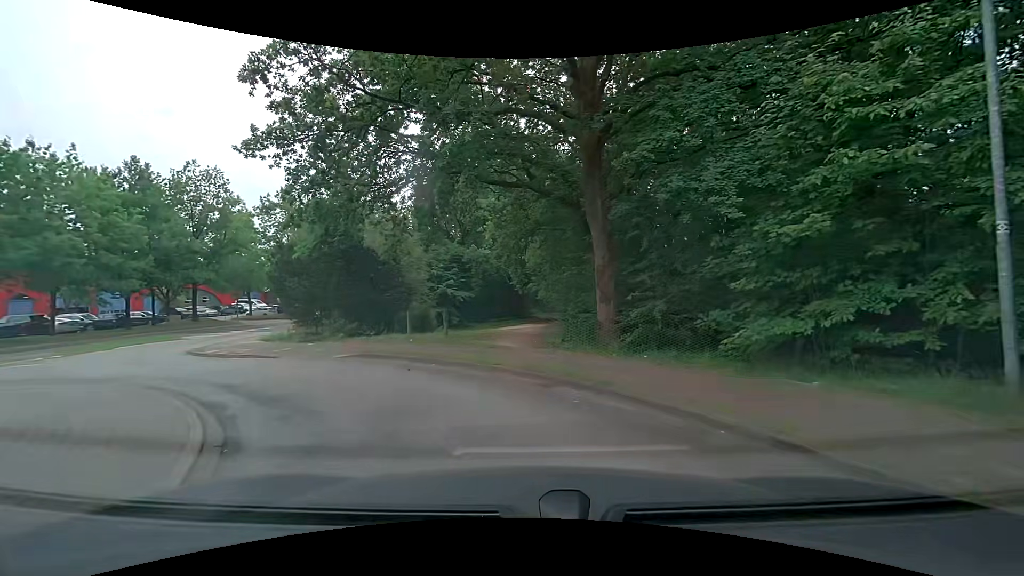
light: Day
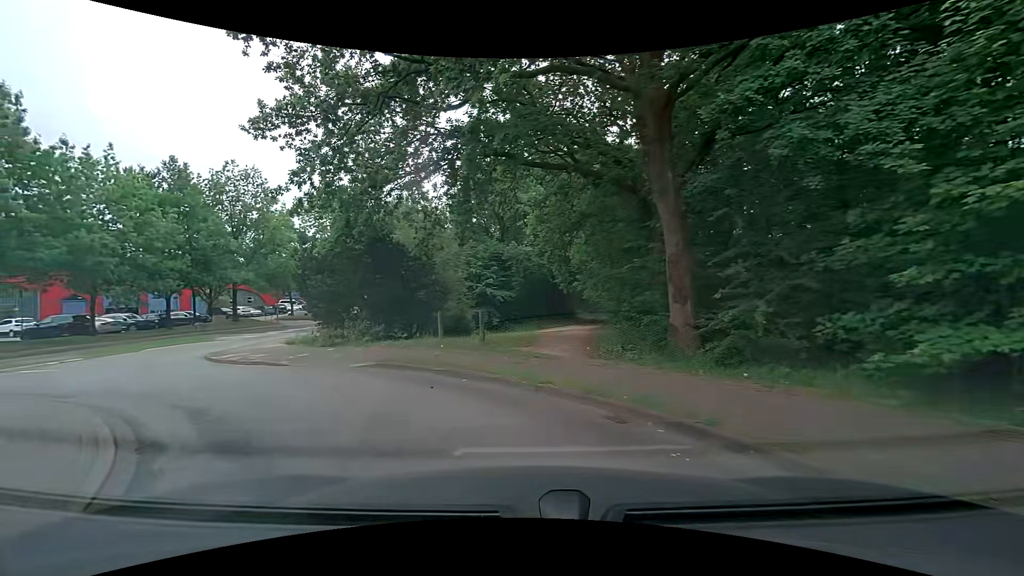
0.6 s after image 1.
(0.0, +2.4) m; -4°
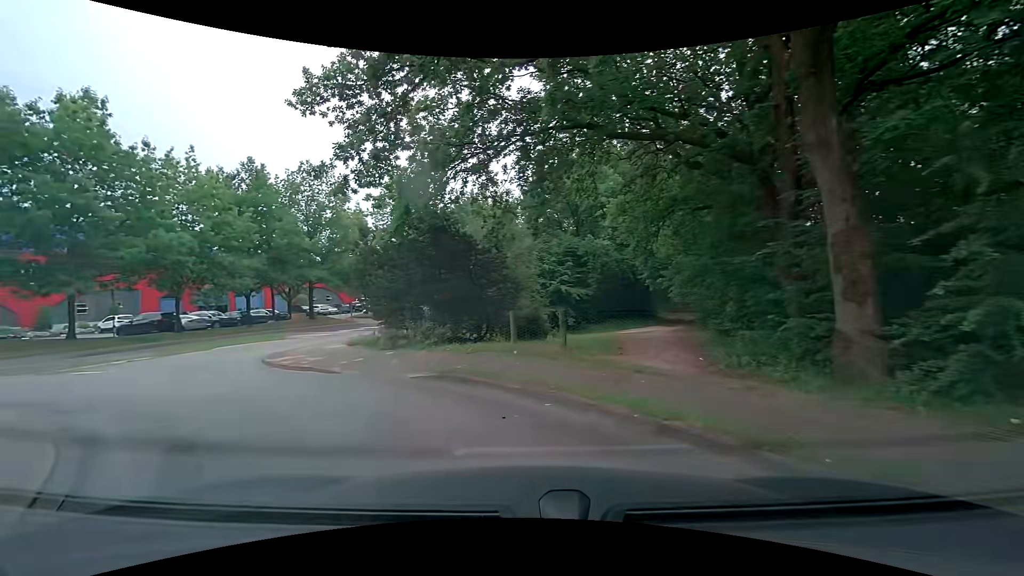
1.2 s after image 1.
(-0.1, +2.4) m; -7°
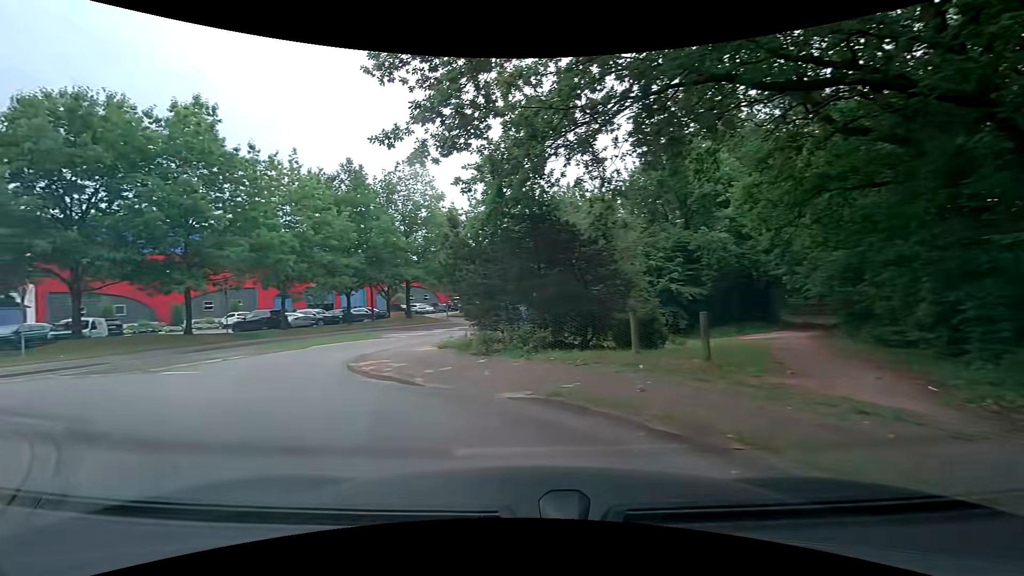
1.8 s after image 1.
(-0.2, +2.4) m; -11°
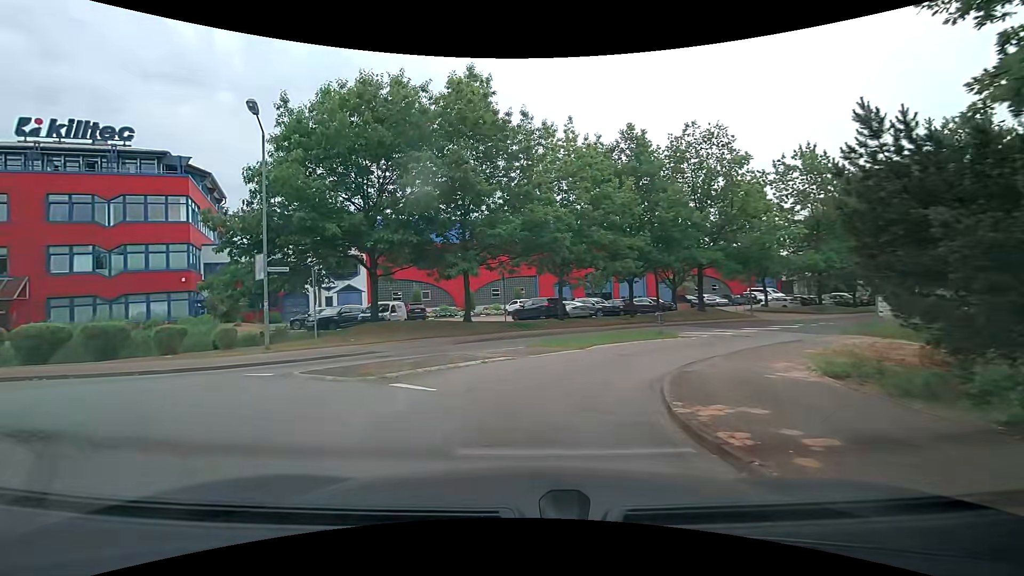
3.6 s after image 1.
(-1.9, +6.5) m; -28°
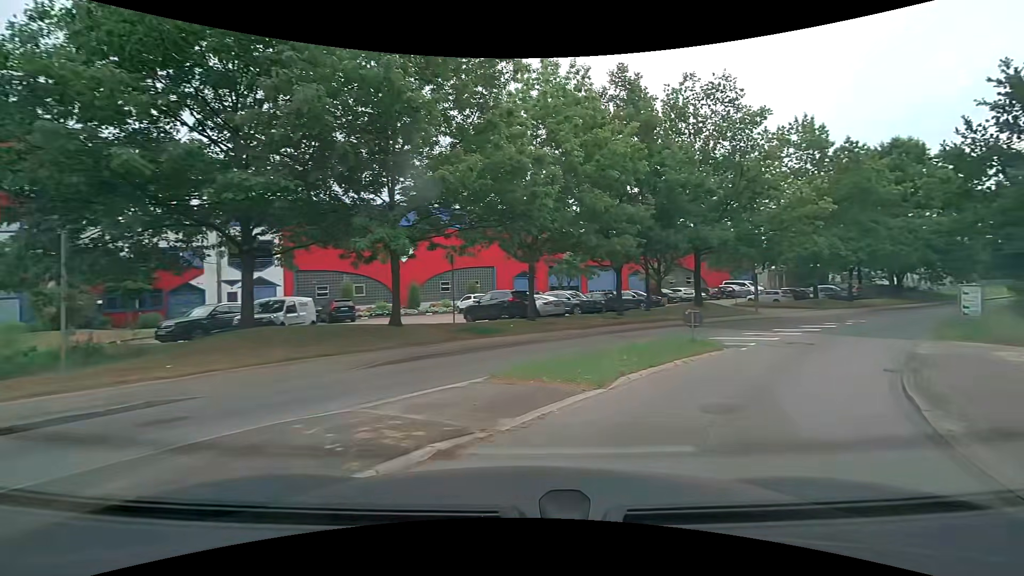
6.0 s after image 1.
(-0.8, +8.7) m; +3°
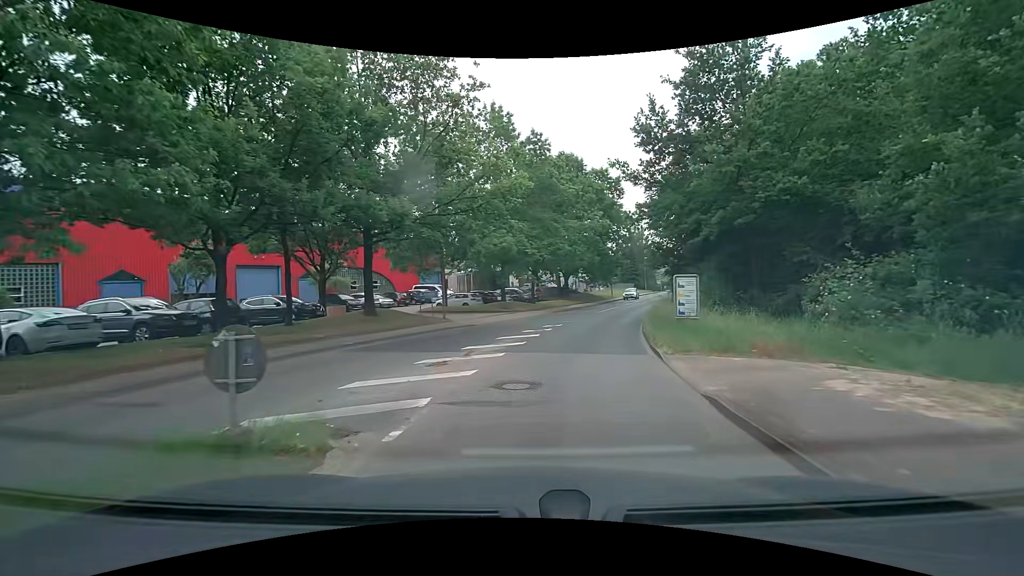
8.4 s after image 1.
(+3.4, +10.3) m; +32°
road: tertiary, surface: asphalt
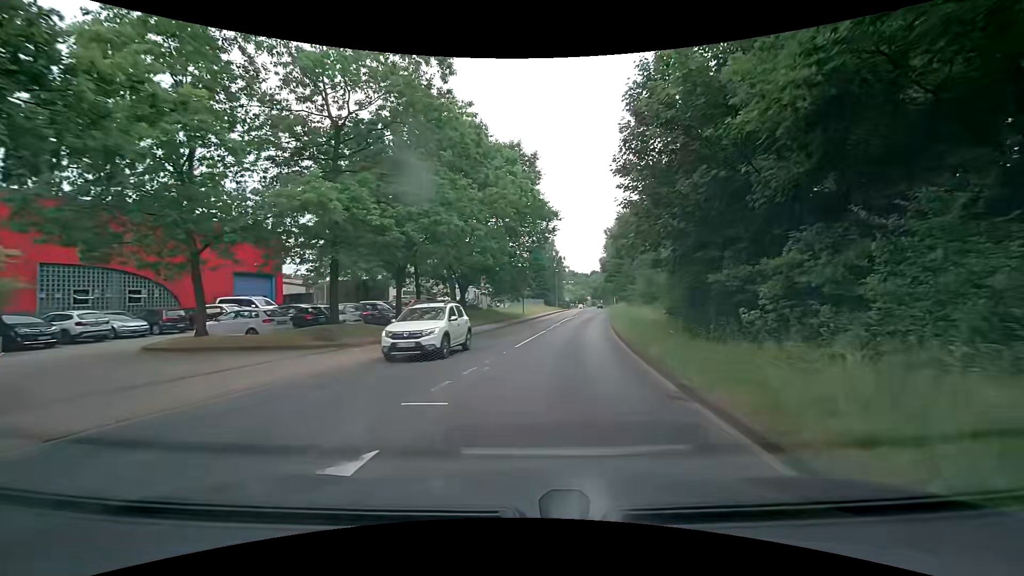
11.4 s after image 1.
(+2.0, +19.1) m; +11°
(0, +10) (+2, +20) (+3, +30) (+5, +40) (+7, +50) (+8, +59) (+11, +69) (+13, +79) (+15, +89) (+16, +99) m
